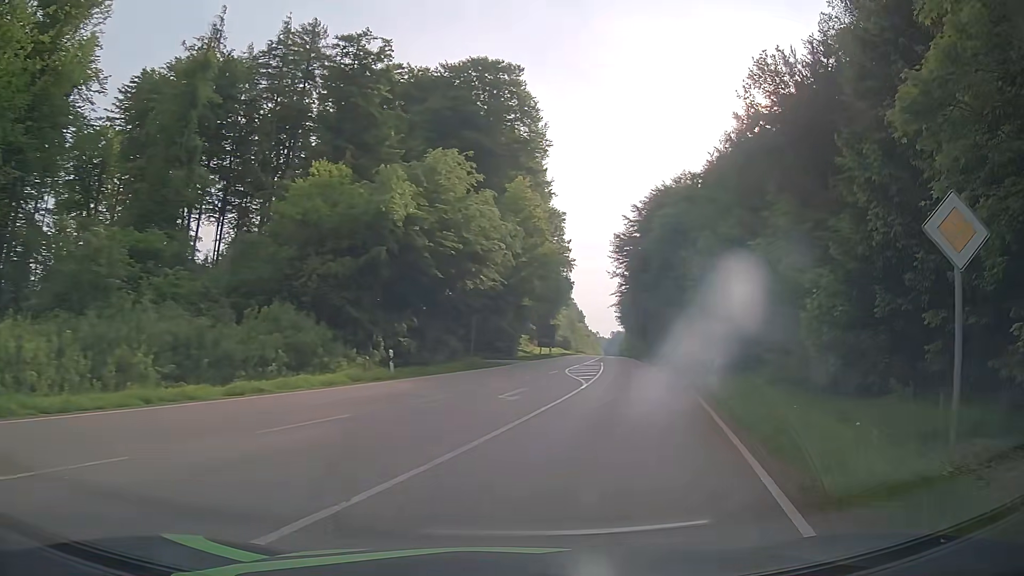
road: secondary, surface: asphalt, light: Day
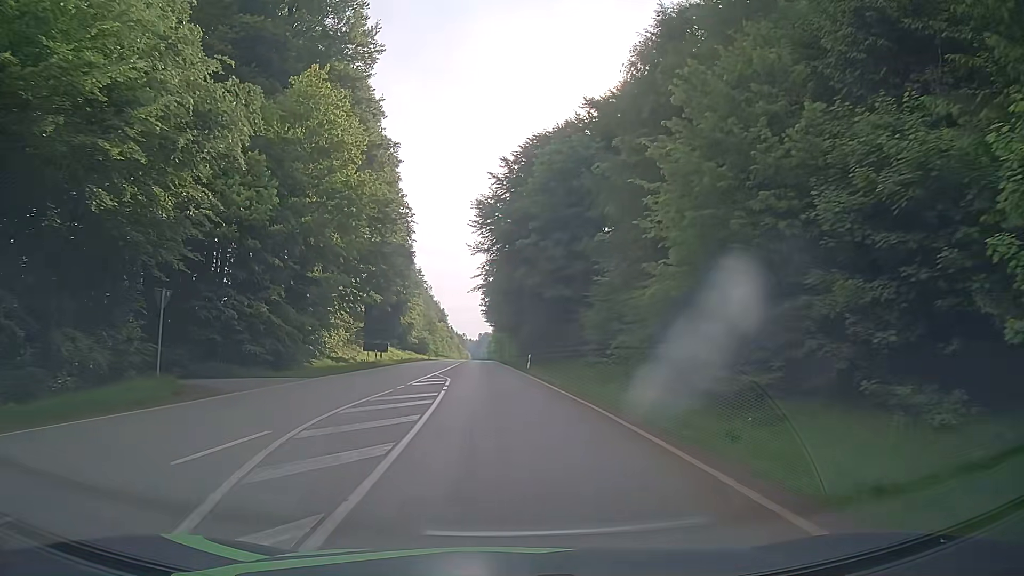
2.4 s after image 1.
(+4.8, +25.9) m; +12°
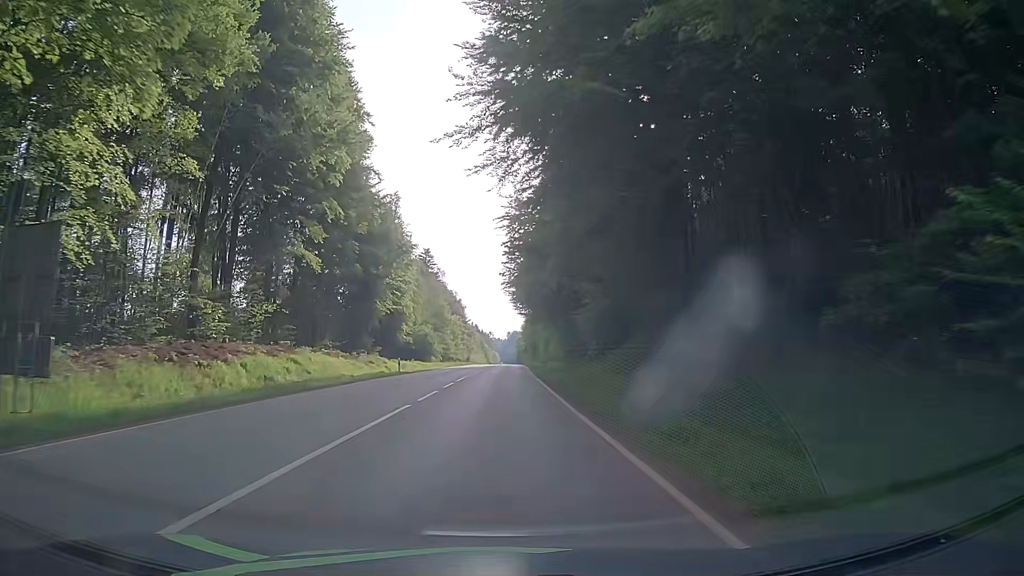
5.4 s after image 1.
(-0.2, +43.7) m; -2°
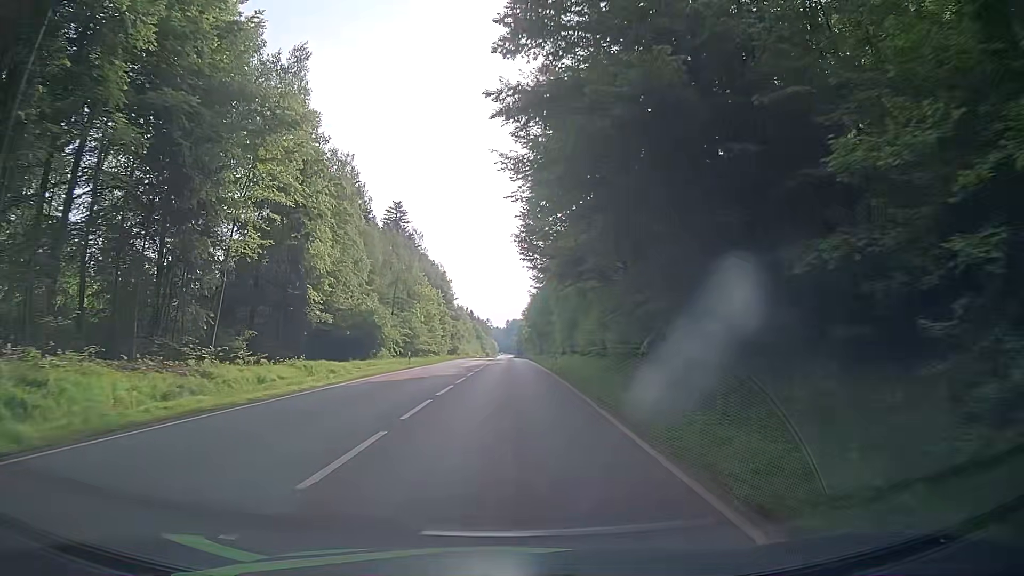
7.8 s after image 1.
(-0.3, +42.0) m; 0°
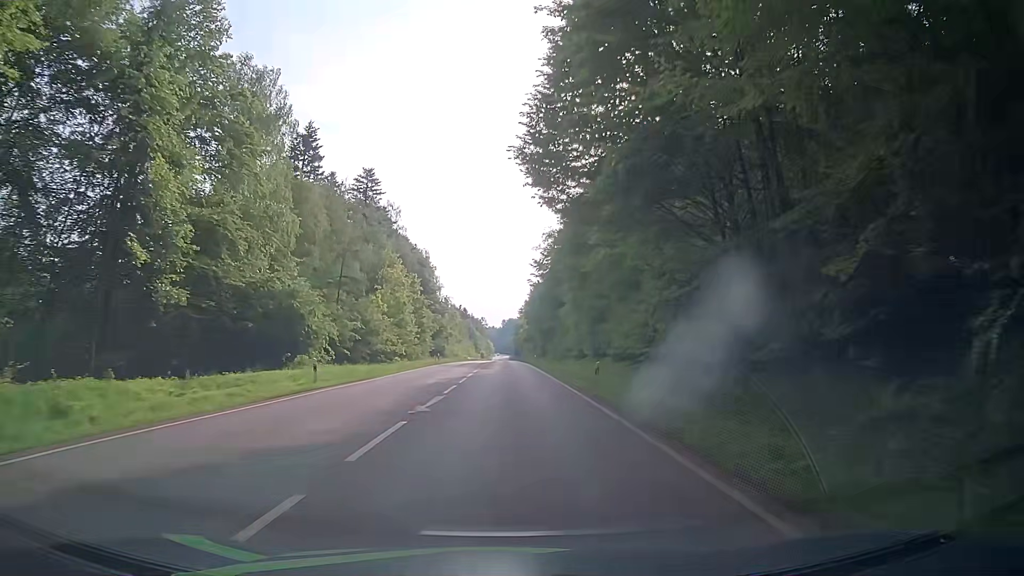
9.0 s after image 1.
(+0.2, +22.6) m; +1°
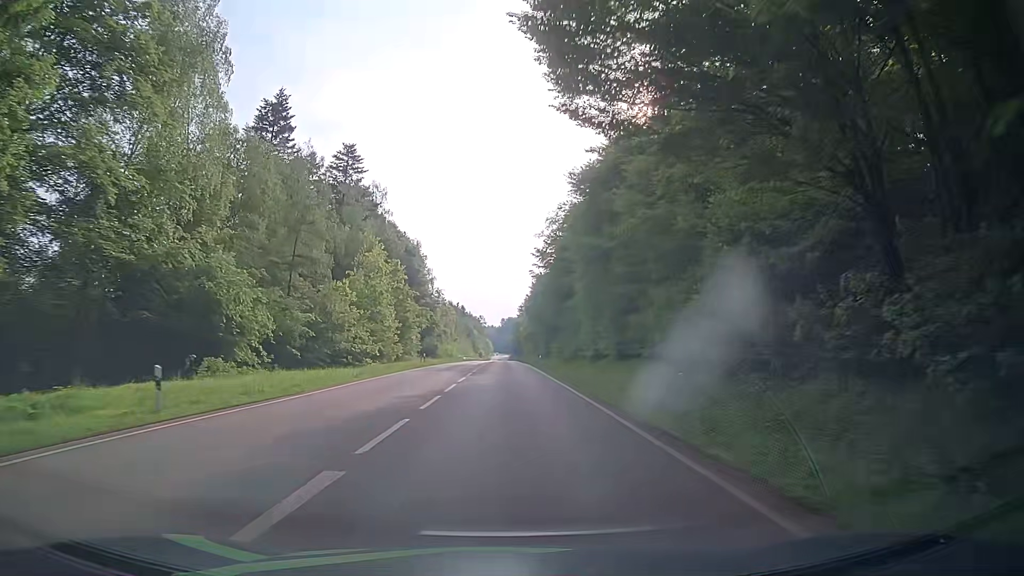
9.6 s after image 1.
(0.0, +11.6) m; 0°
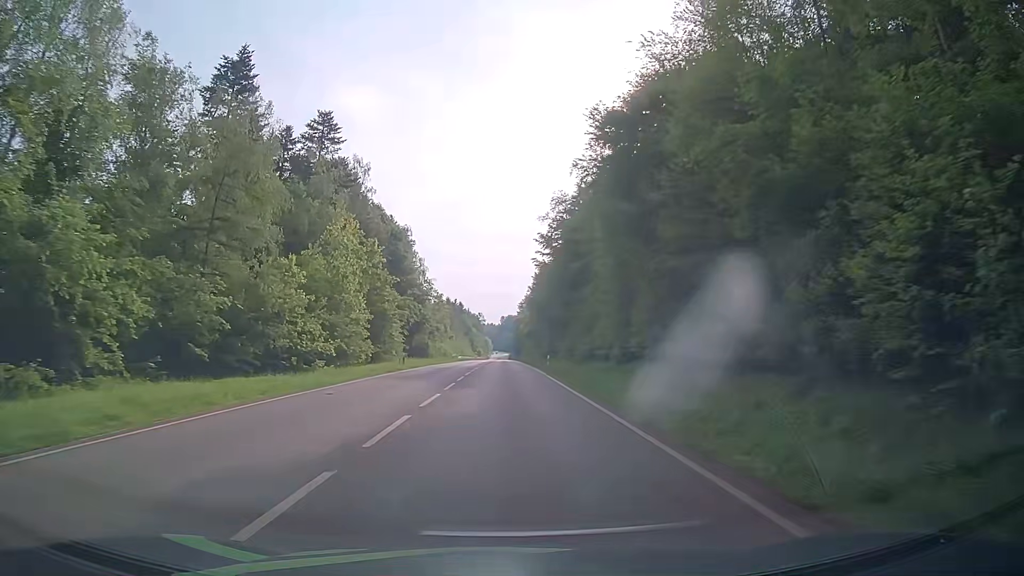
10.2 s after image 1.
(0.0, +11.9) m; 0°
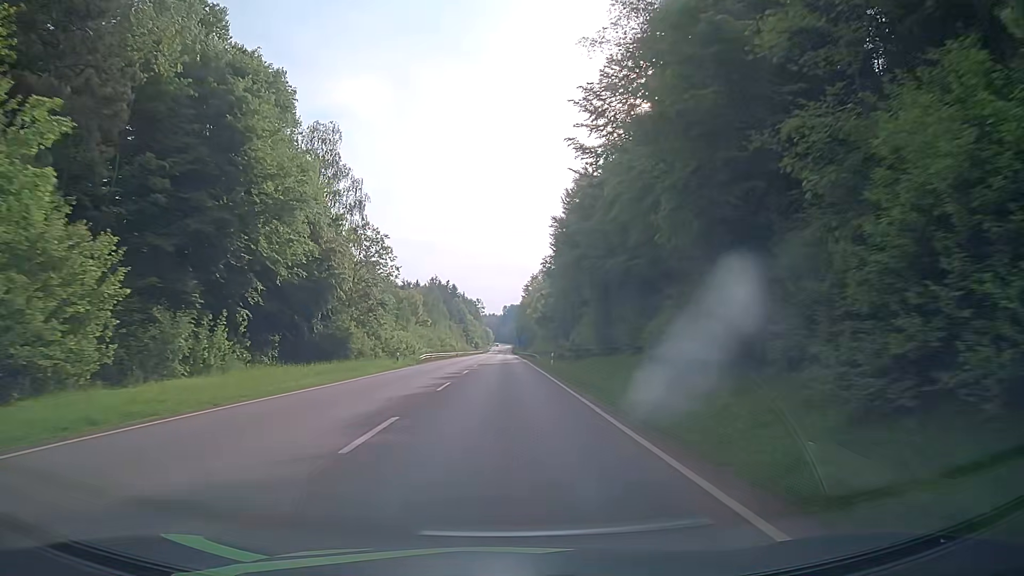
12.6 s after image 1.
(-0.1, +49.4) m; -1°
(0, +10) (0, +20) (0, +30) (0, +40) (0, +50) (0, +60) (0, +70) (0, +80) (0, +90) (0, +100) m
